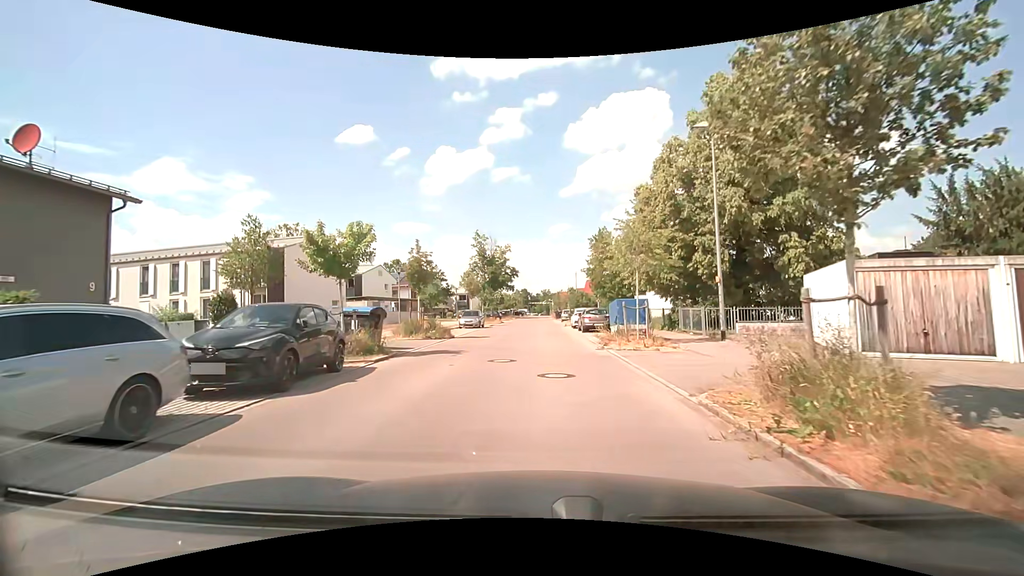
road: residential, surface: asphalt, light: Day
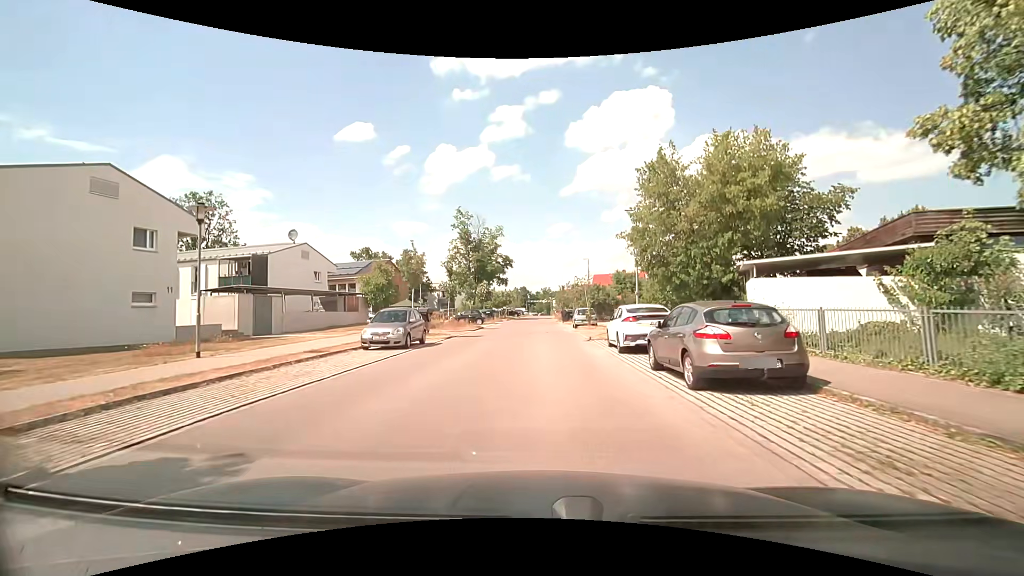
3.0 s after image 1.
(0.0, +21.5) m; 0°
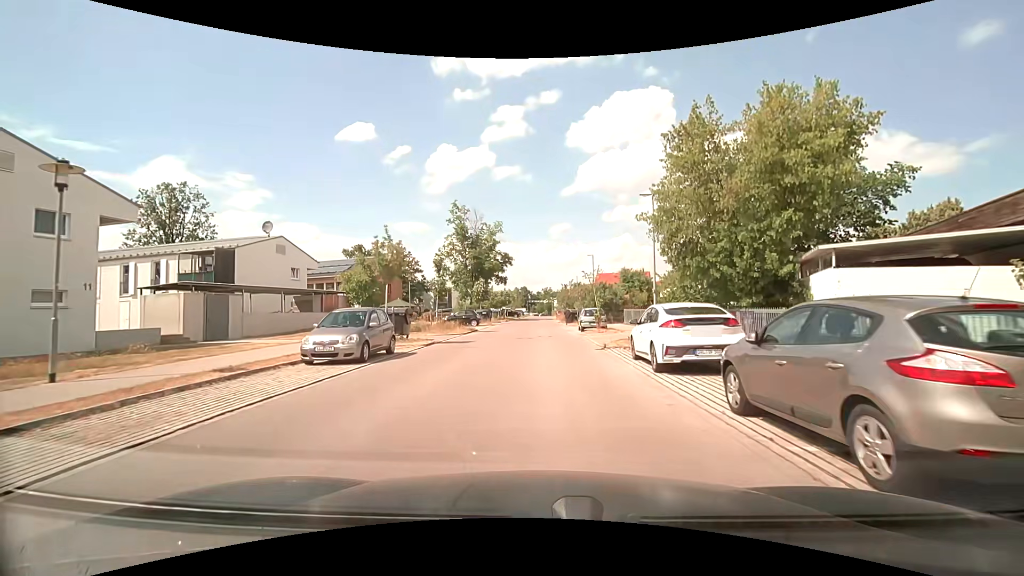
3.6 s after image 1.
(0.0, +4.5) m; 0°
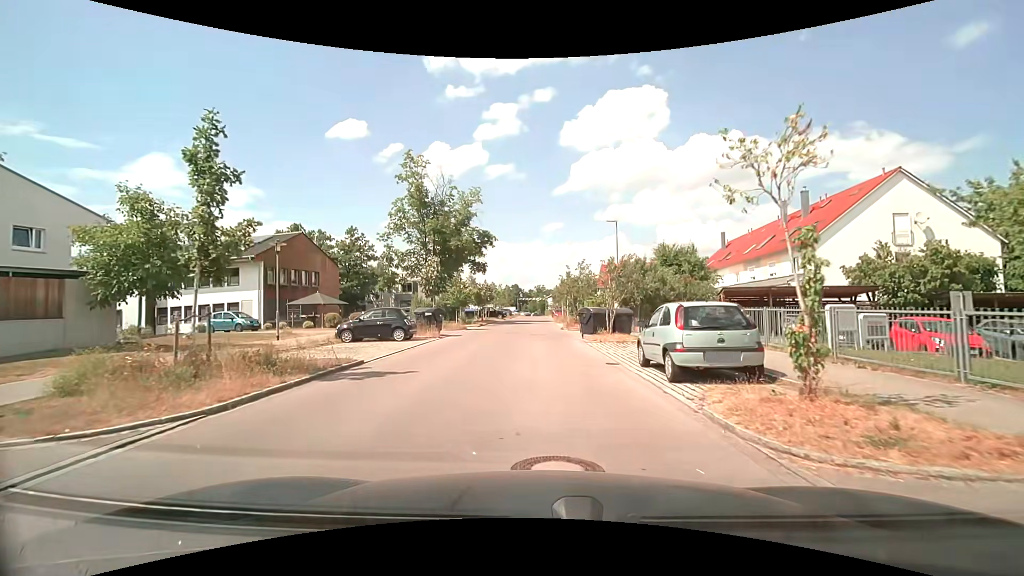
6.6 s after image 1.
(-0.1, +22.0) m; 0°
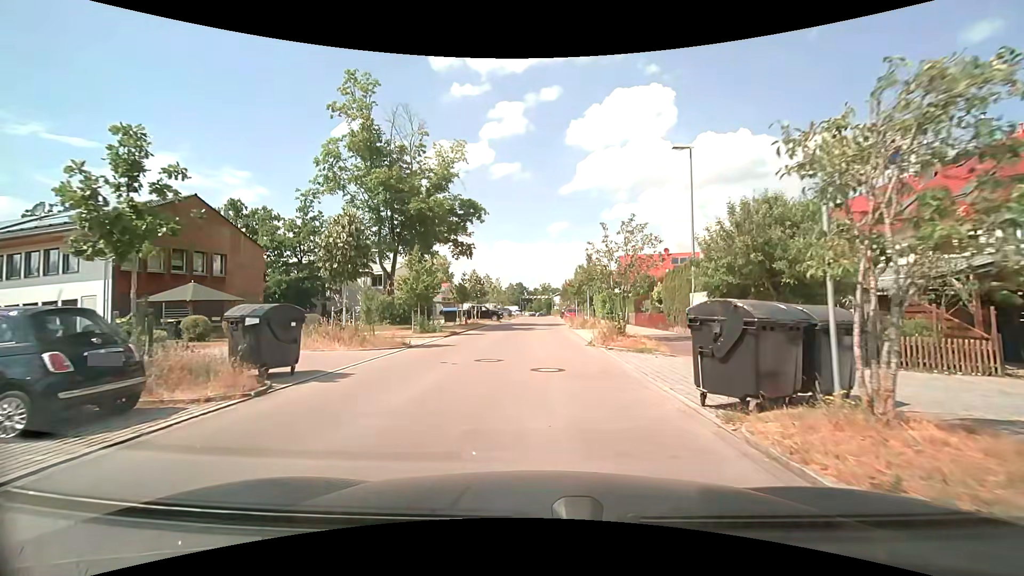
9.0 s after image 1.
(-0.1, +16.4) m; -1°
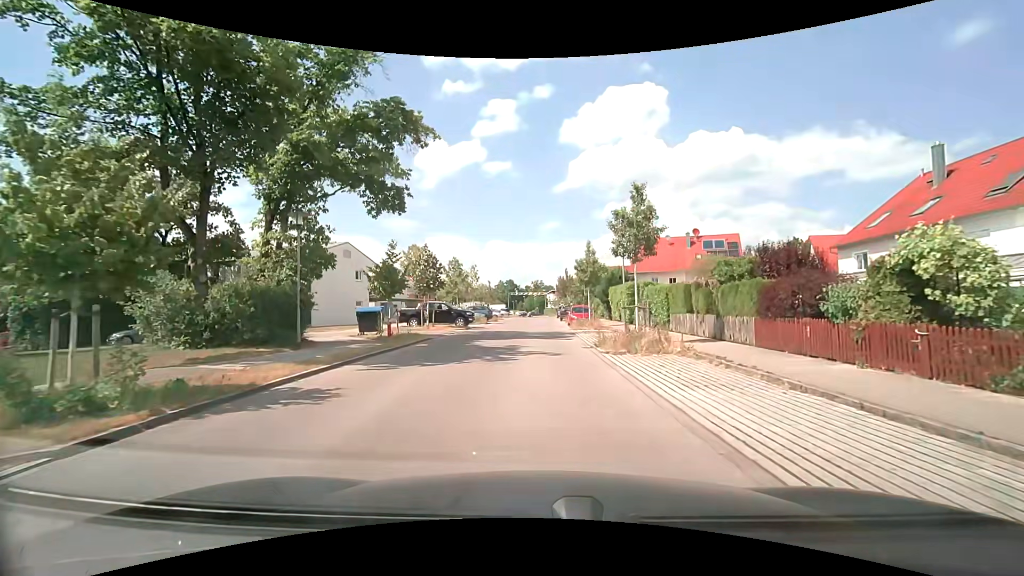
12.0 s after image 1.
(+0.1, +19.2) m; +1°
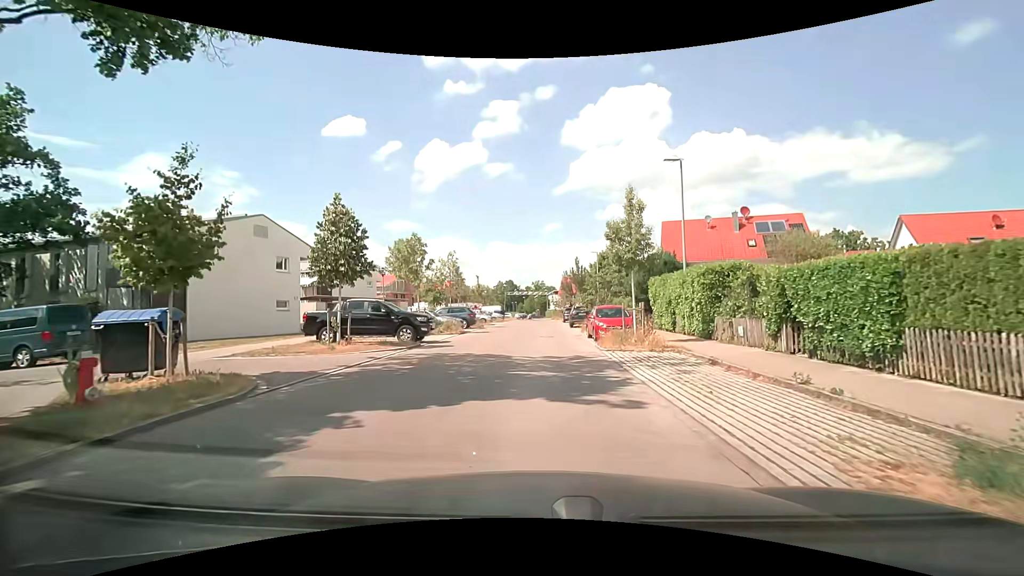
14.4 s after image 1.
(-0.1, +14.5) m; 0°
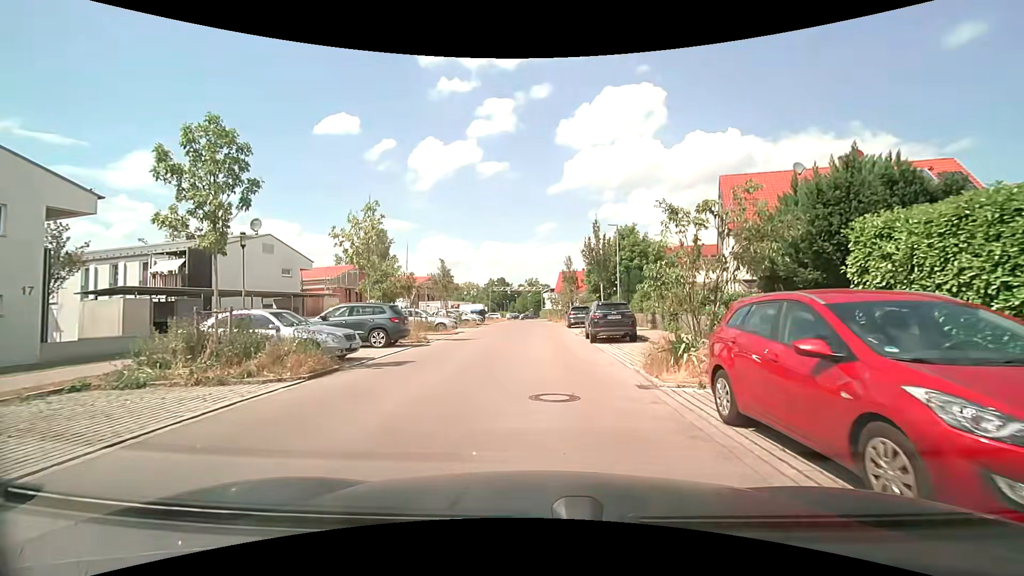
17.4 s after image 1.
(-0.1, +17.8) m; 0°
